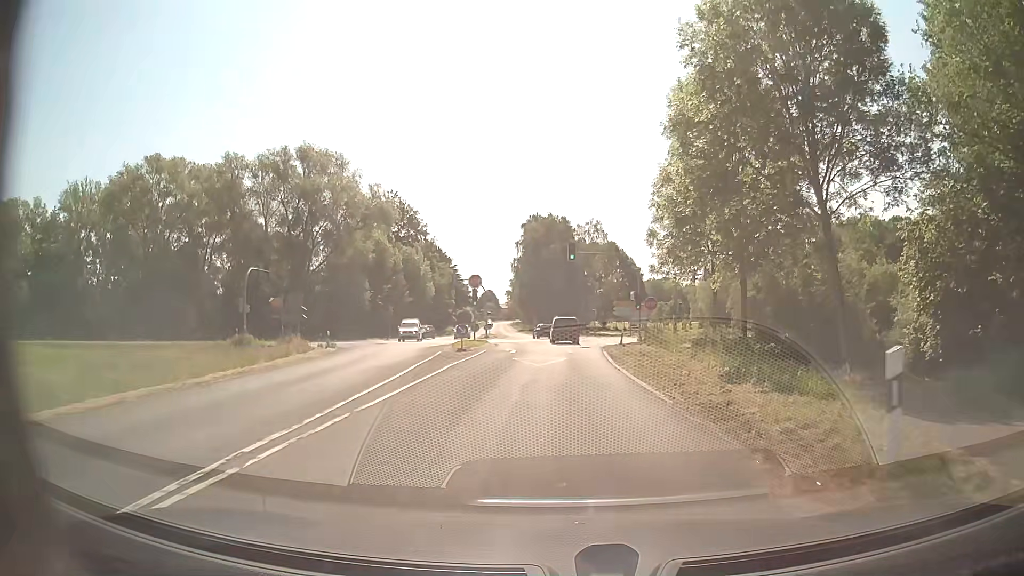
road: secondary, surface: asphalt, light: Day
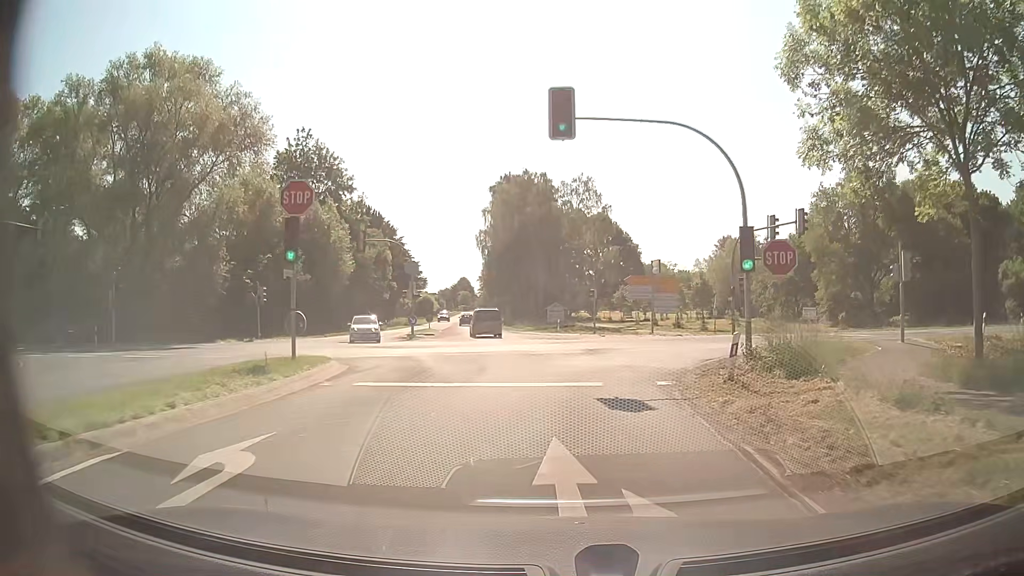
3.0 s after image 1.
(+0.3, +28.9) m; +2°
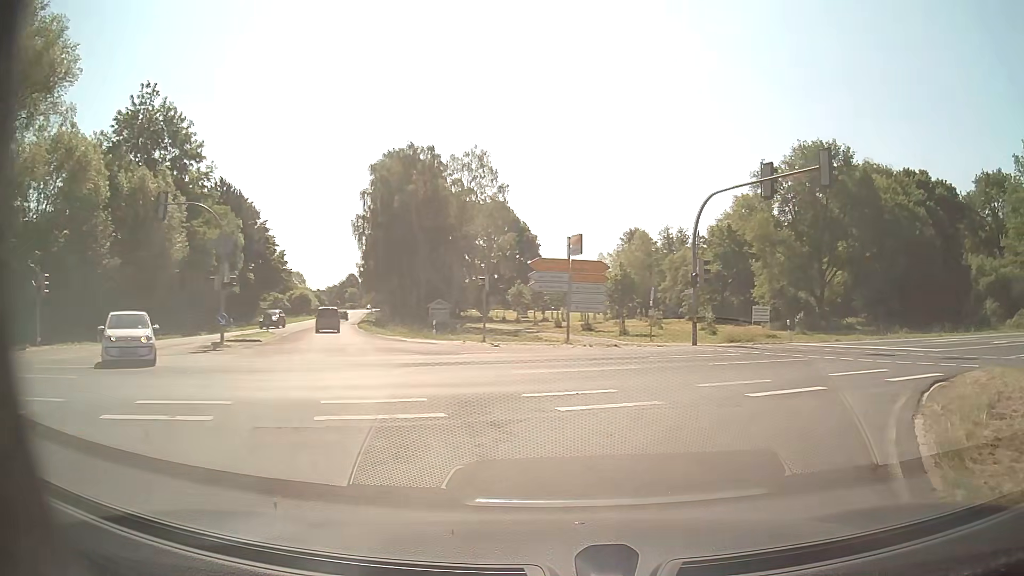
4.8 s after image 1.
(+0.4, +13.8) m; +8°
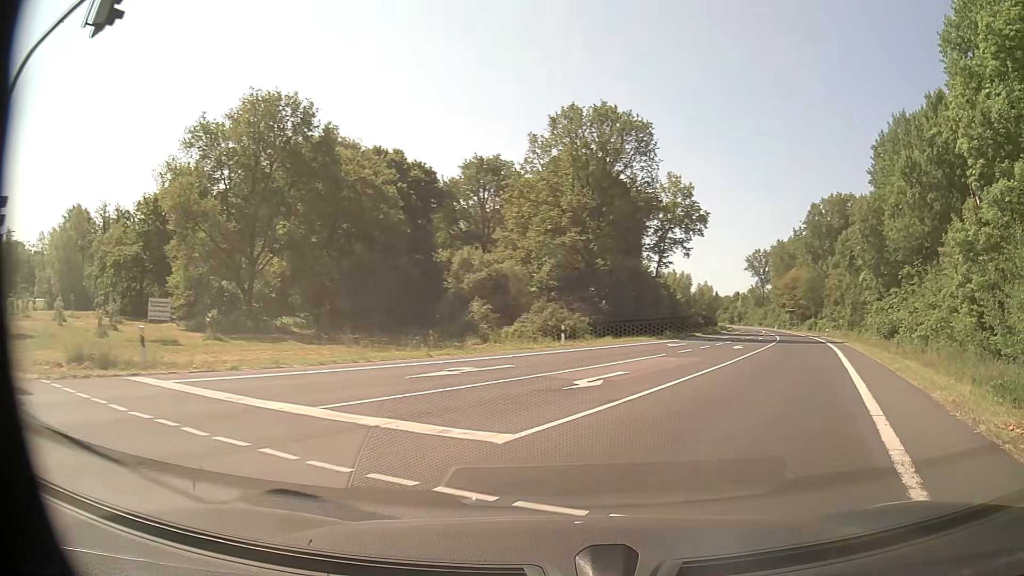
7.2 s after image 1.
(+5.7, +13.9) m; +47°
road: primary
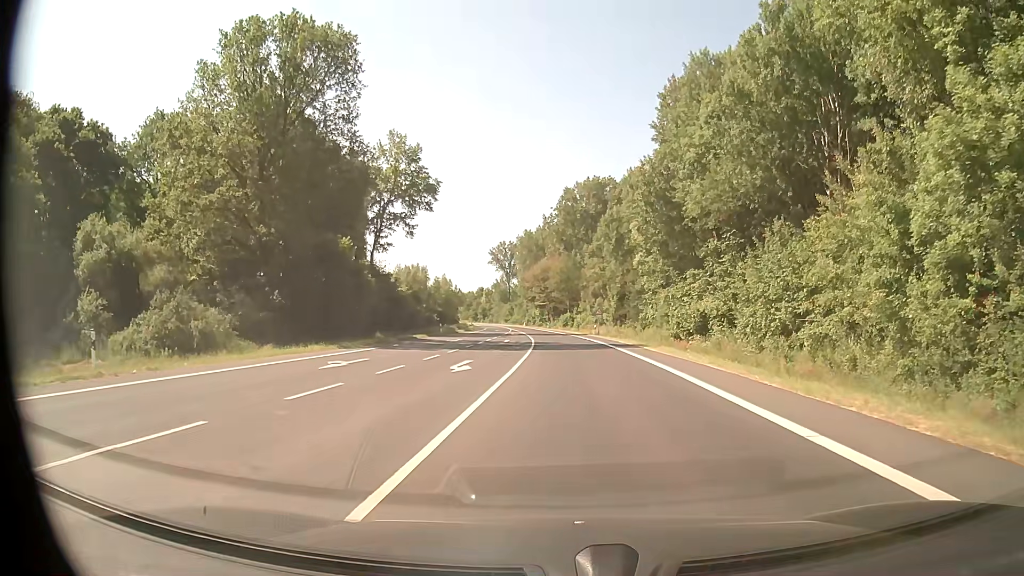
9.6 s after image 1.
(+5.5, +19.2) m; +23°
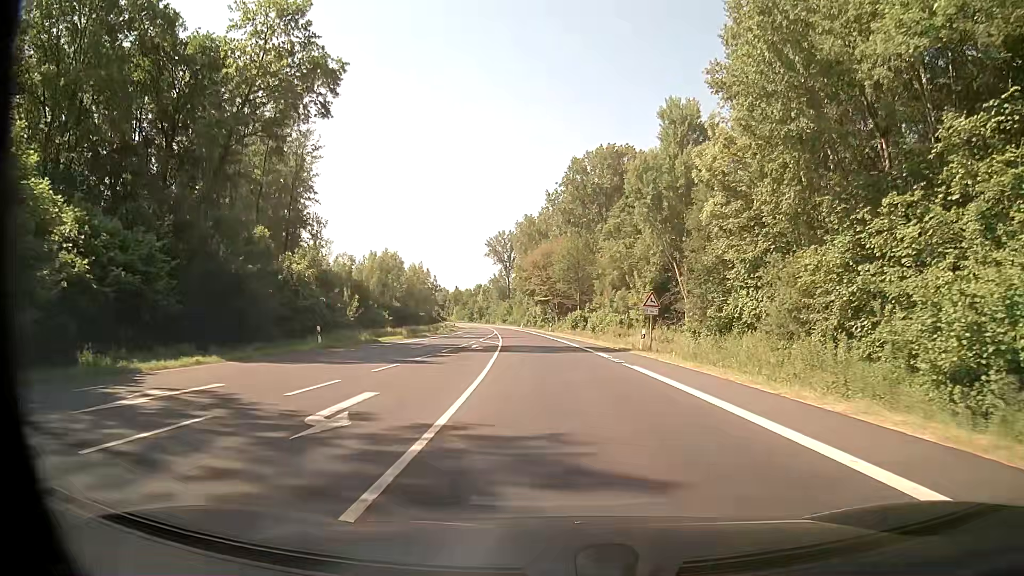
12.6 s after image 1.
(0.0, +36.1) m; -1°
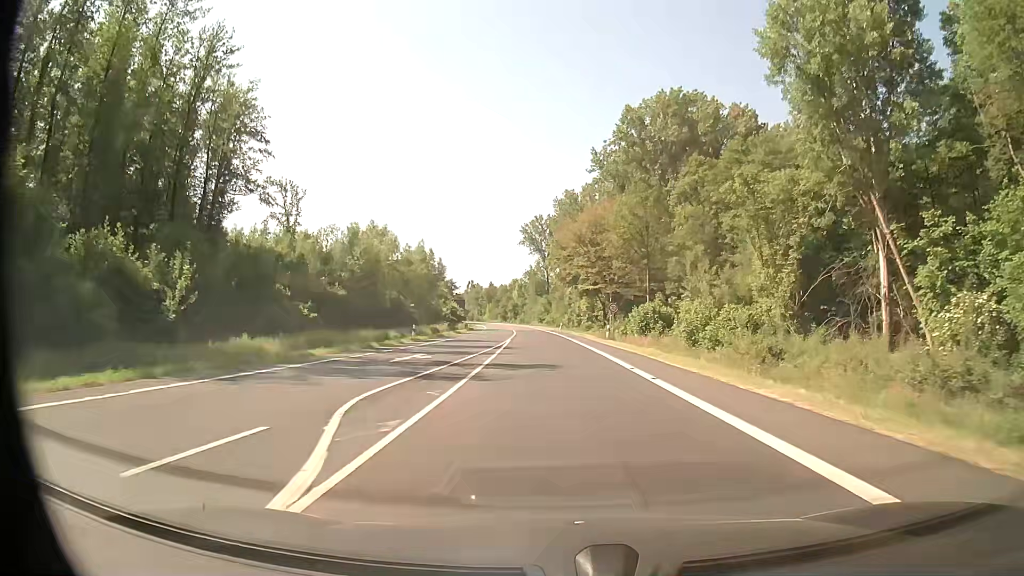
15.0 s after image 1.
(-1.1, +37.2) m; -3°
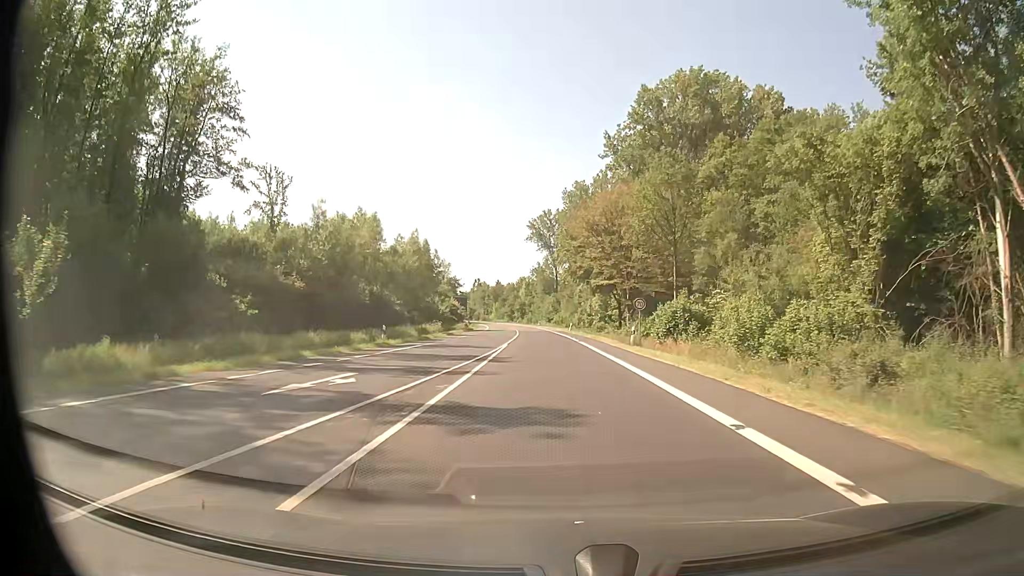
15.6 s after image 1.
(-0.1, +10.3) m; -1°
(0, +10) (0, +20) (-1, +30) (-1, +40) (-1, +50) (-2, +60) (-3, +70) (-3, +80) (-4, +90) (-5, +100) m
